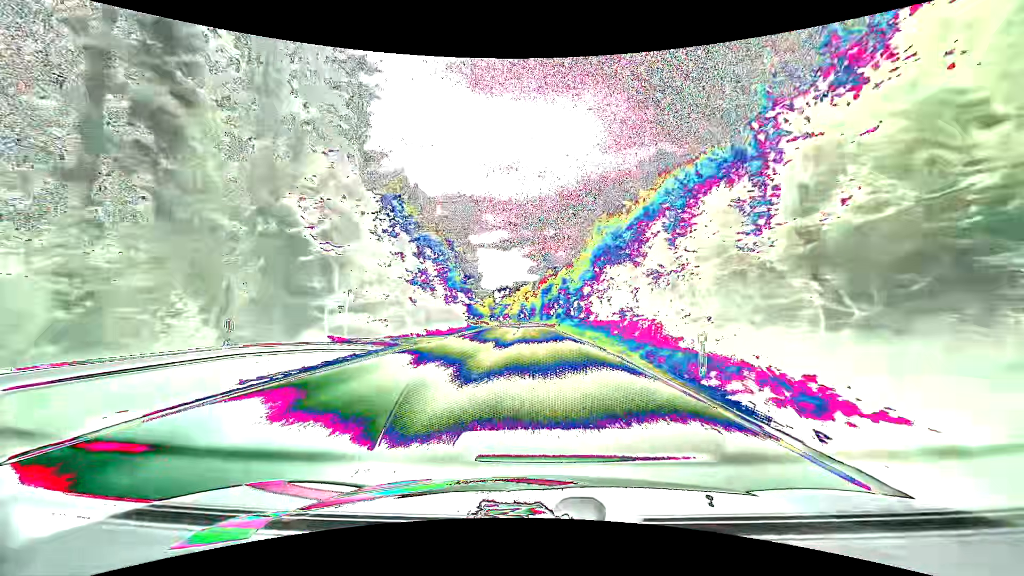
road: primary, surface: asphalt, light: Day
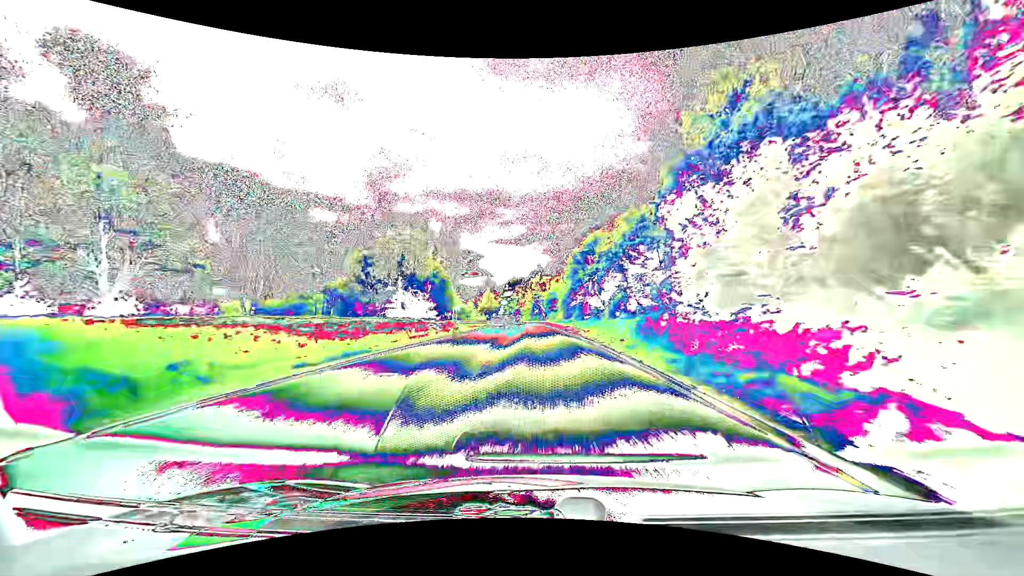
(-1.5, +72.3) m; -2°
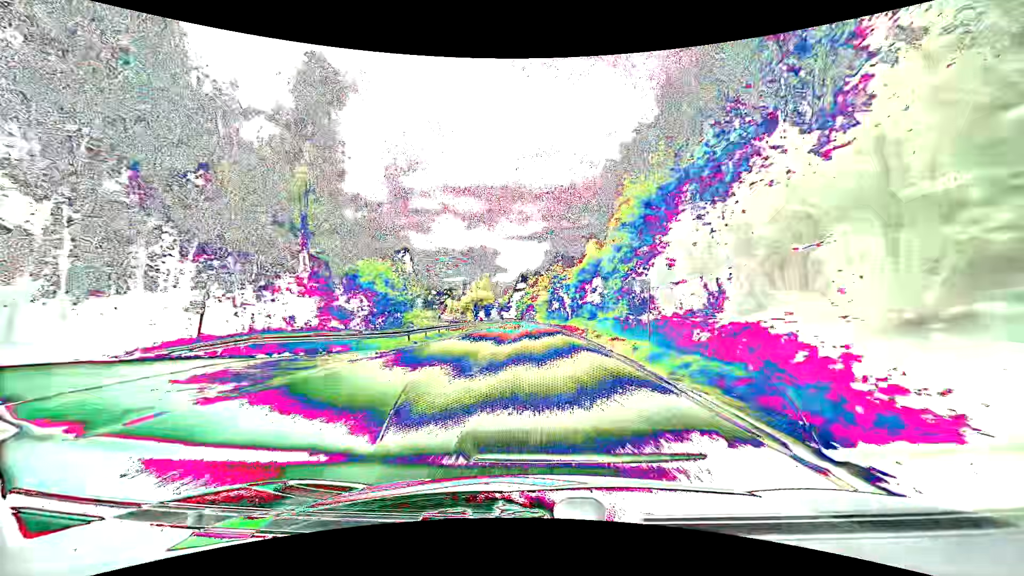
(-0.8, +59.9) m; -2°
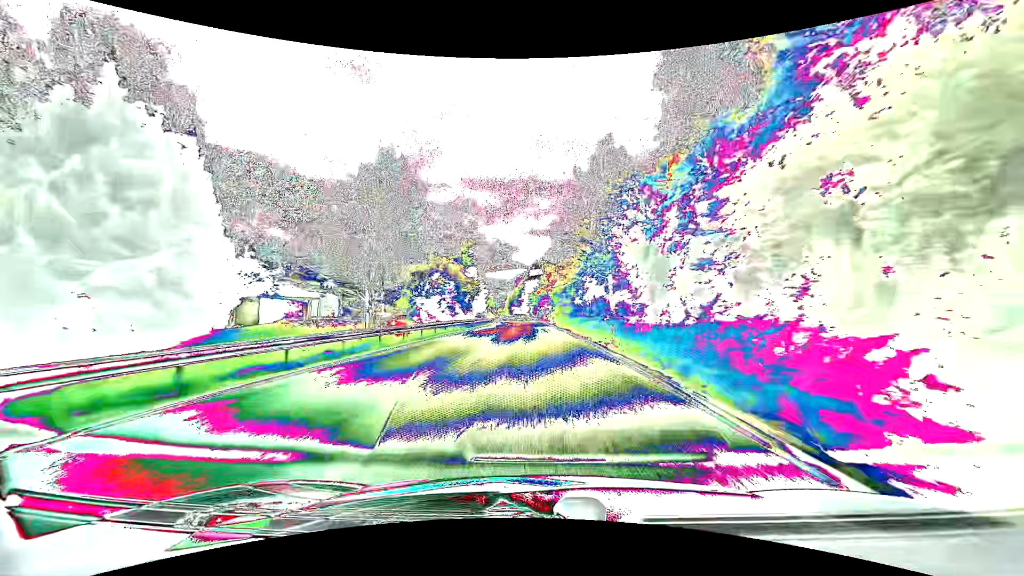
(-0.8, +60.9) m; -2°
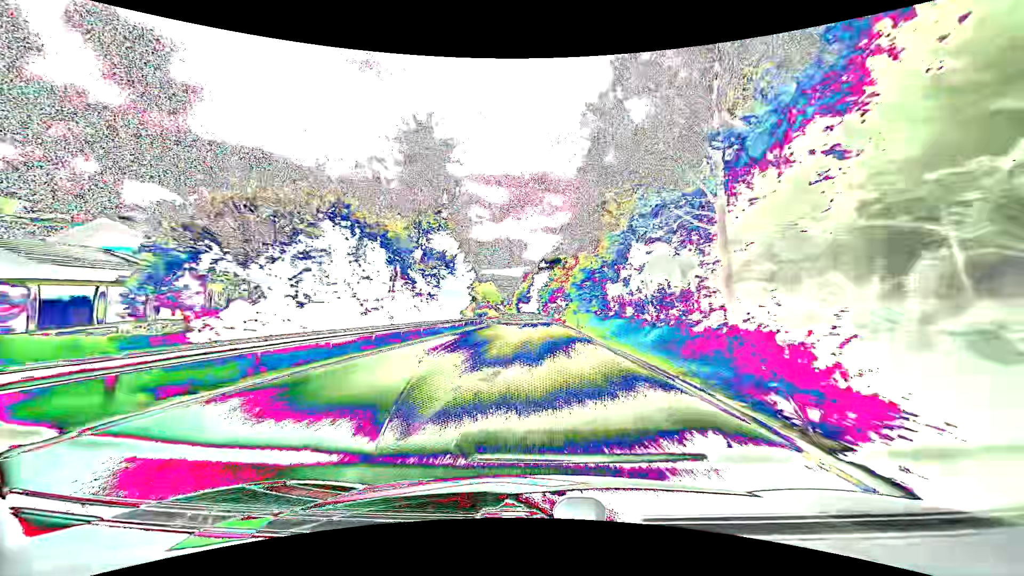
(-0.4, +30.0) m; -1°
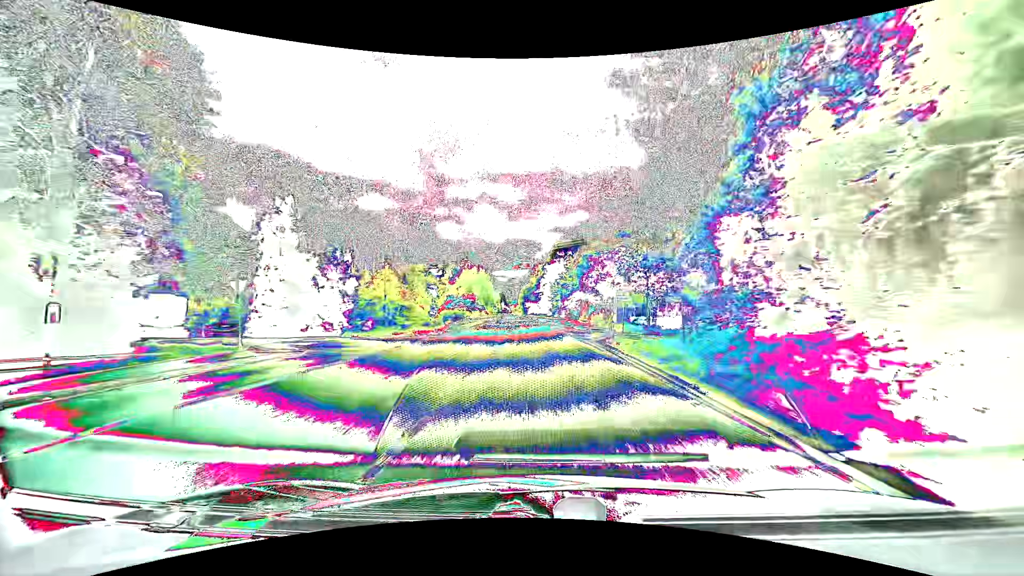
(-0.7, +74.4) m; -1°
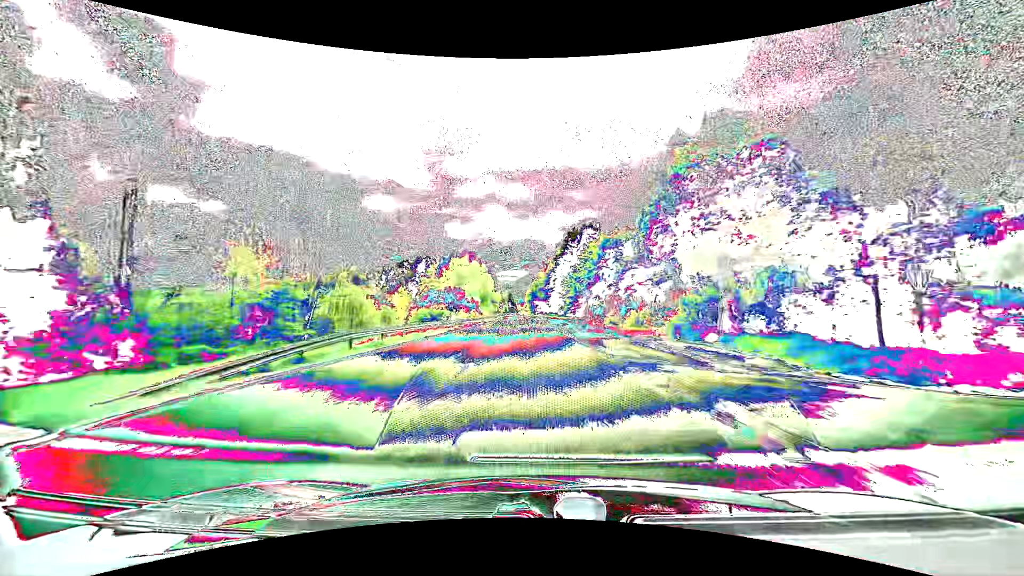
(-0.3, +29.9) m; -1°
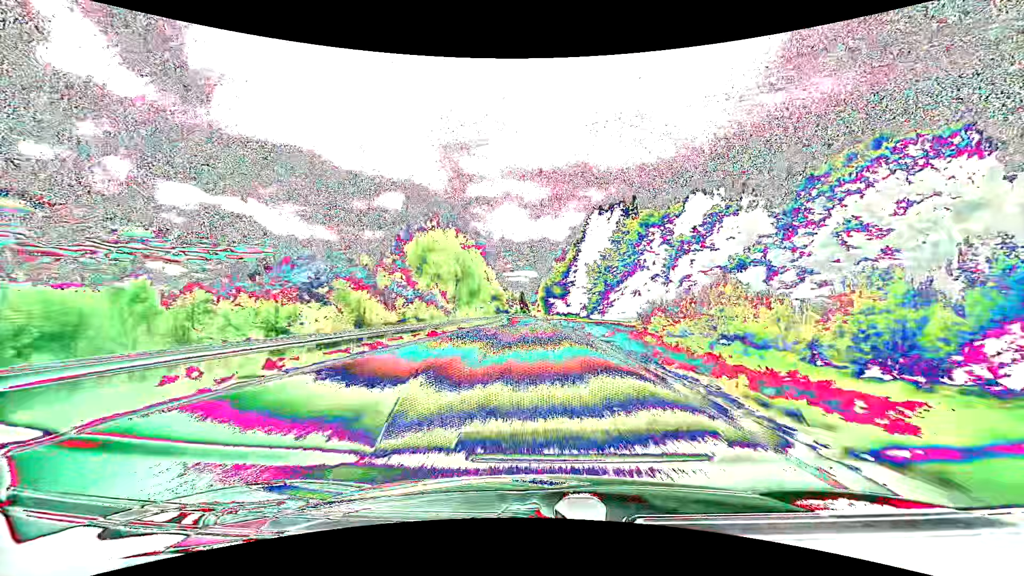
(-0.8, +45.0) m; -2°
(0, +10) (0, +20) (0, +30) (0, +40) (-1, +50) (-1, +60) (-1, +70) (-1, +80) (-2, +90) (-2, +100) m
